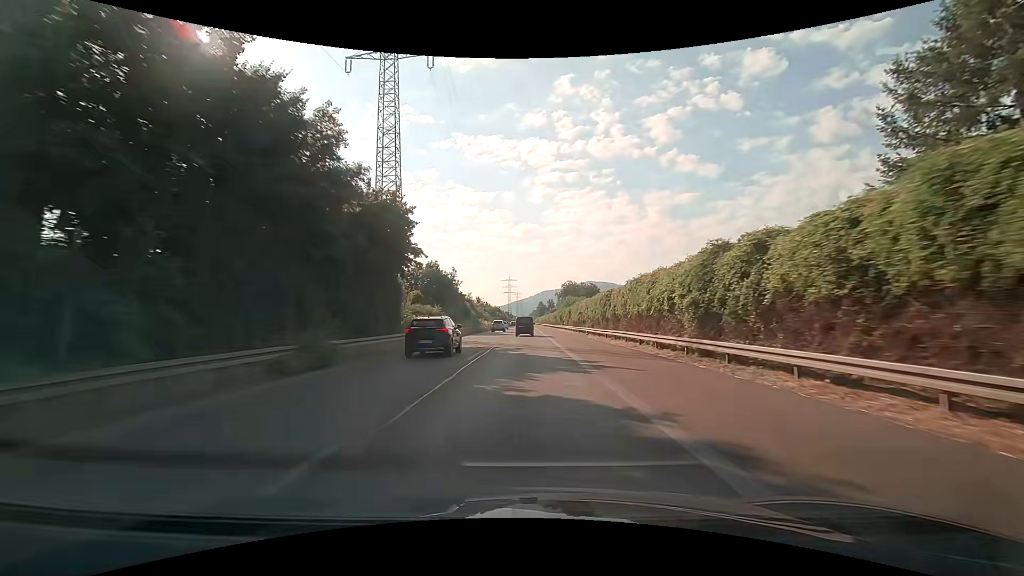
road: trunk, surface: asphalt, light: Day
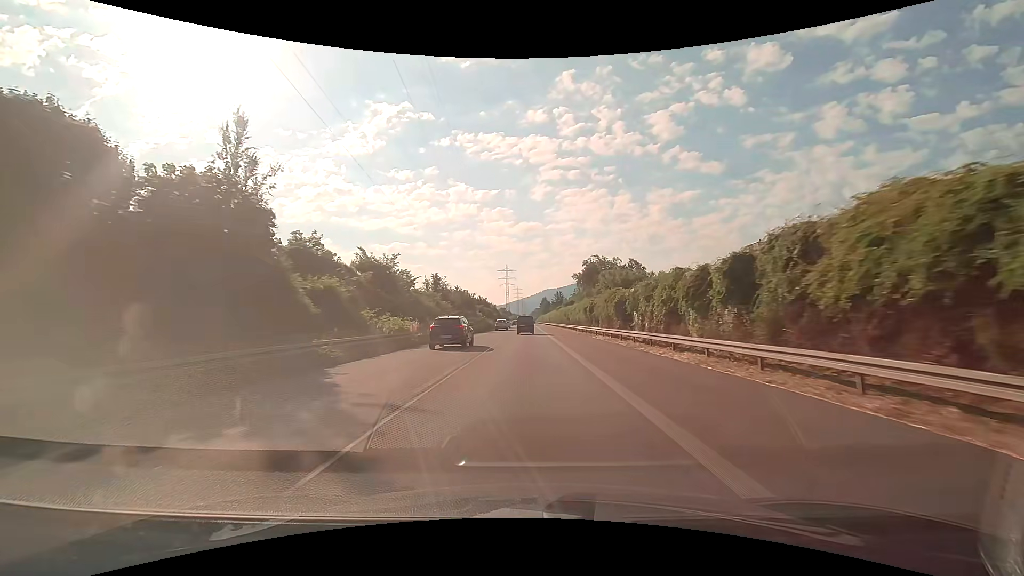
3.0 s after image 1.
(+0.1, +62.5) m; 0°
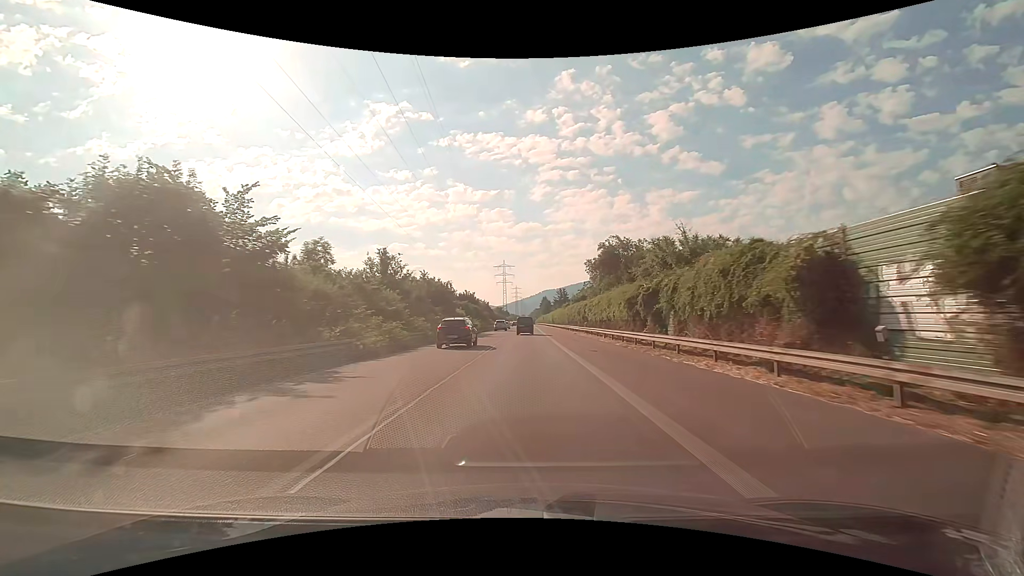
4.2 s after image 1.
(0.0, +25.1) m; 0°
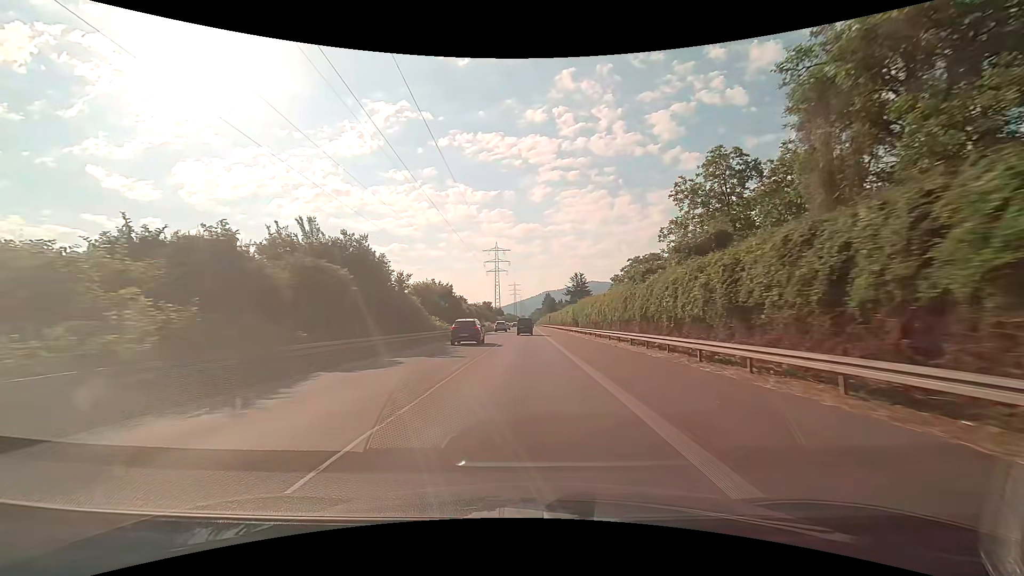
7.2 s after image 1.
(+0.2, +63.1) m; 0°
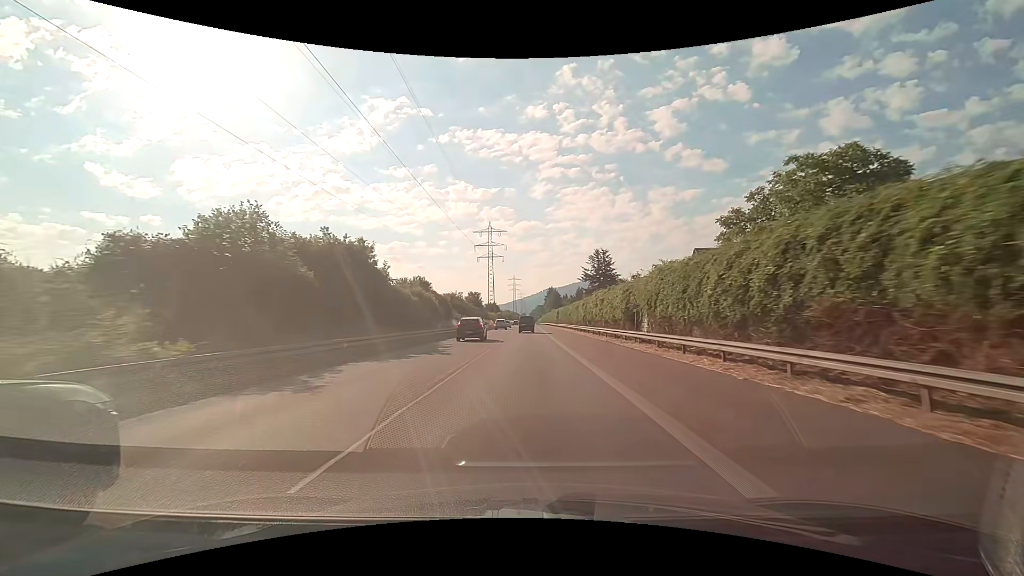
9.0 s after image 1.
(-0.1, +38.0) m; 0°
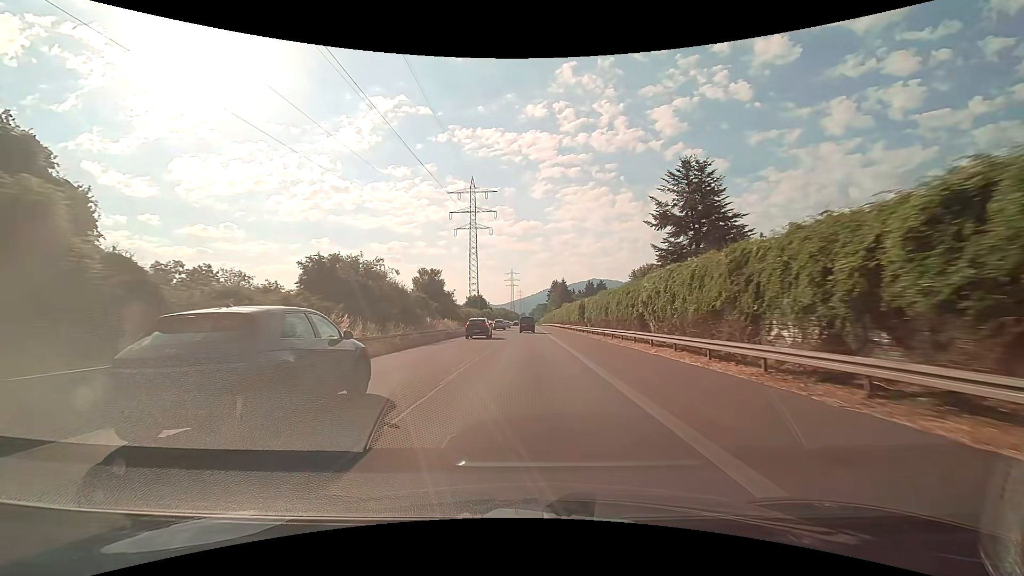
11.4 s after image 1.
(+0.2, +50.9) m; 0°
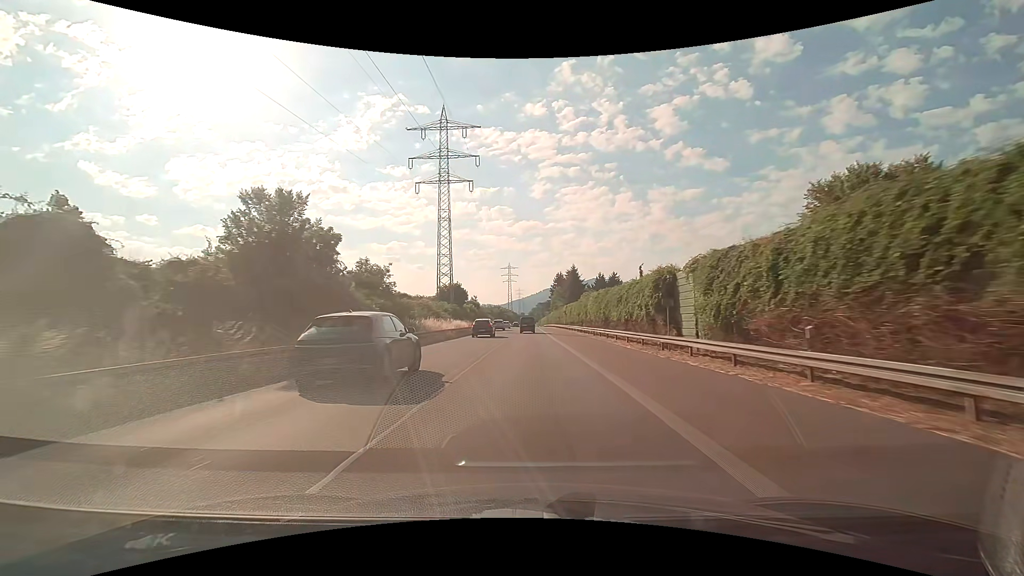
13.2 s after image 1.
(+0.1, +38.2) m; 0°
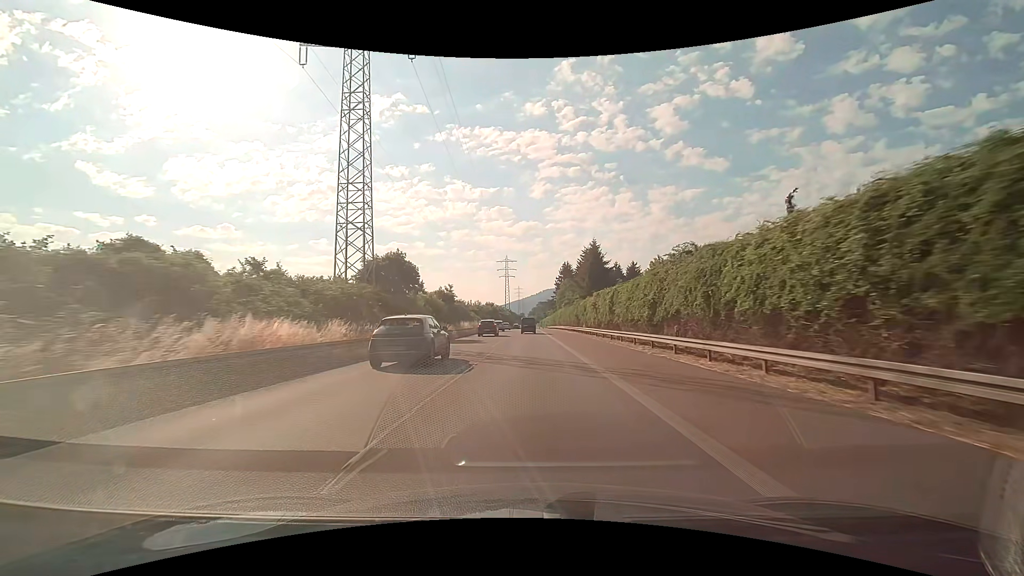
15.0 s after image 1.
(0.0, +38.4) m; 0°
(0, +10) (0, +20) (0, +30) (0, +40) (0, +50) (0, +60) (0, +70) (0, +80) (0, +90) (0, +100) m
